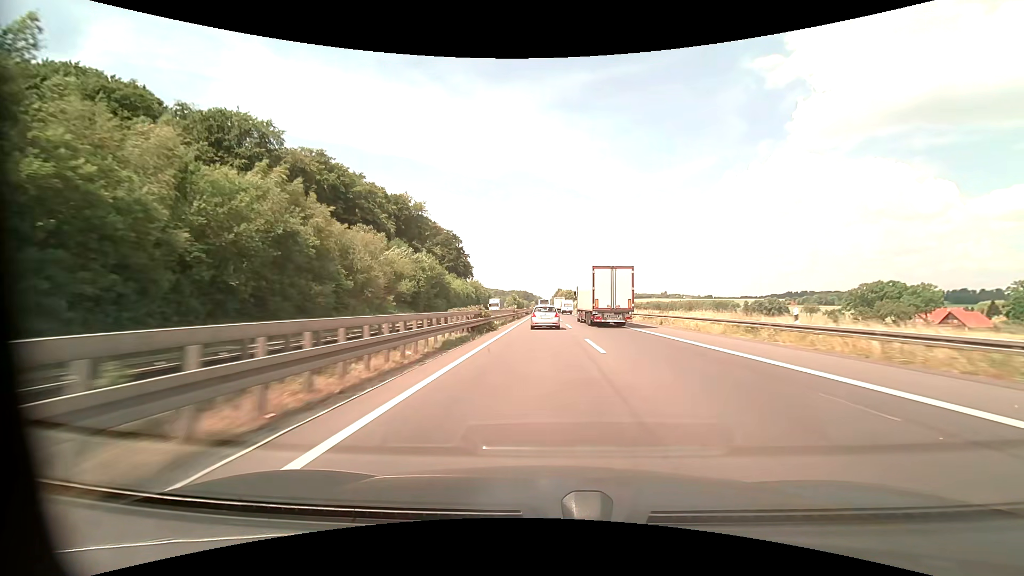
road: motorway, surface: asphalt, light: Day
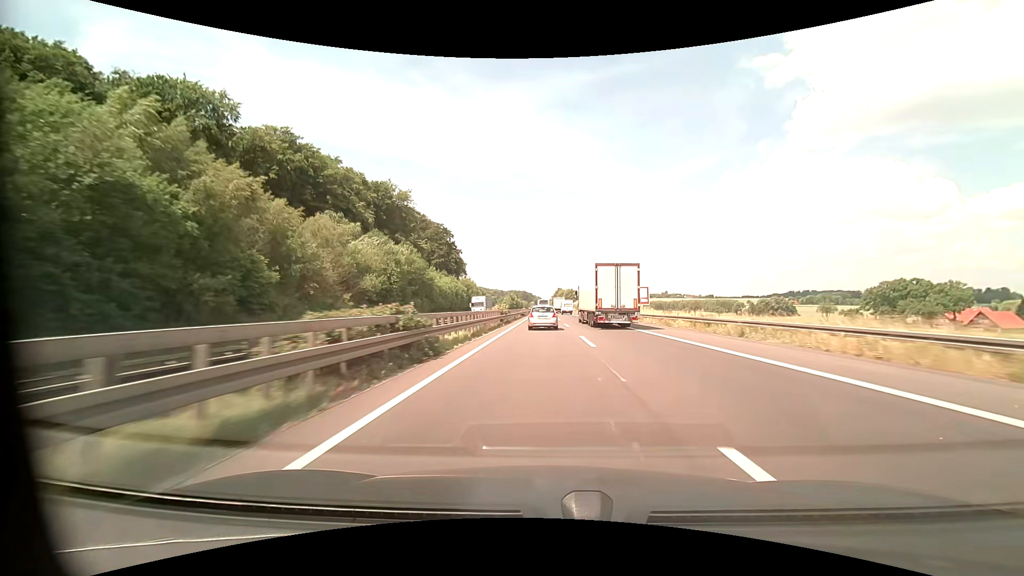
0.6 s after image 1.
(0.0, +15.9) m; 0°
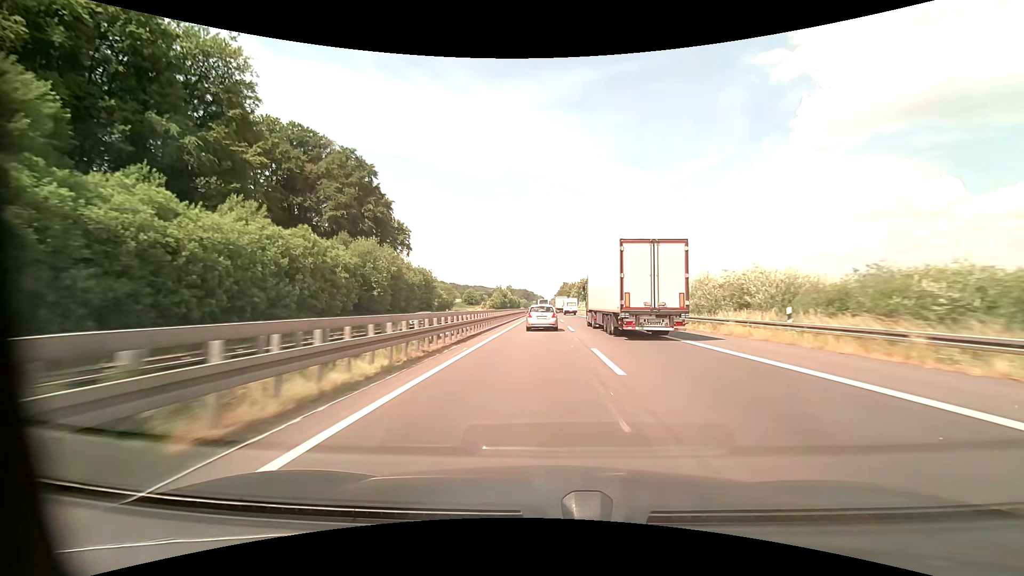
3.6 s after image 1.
(+0.2, +80.0) m; 0°
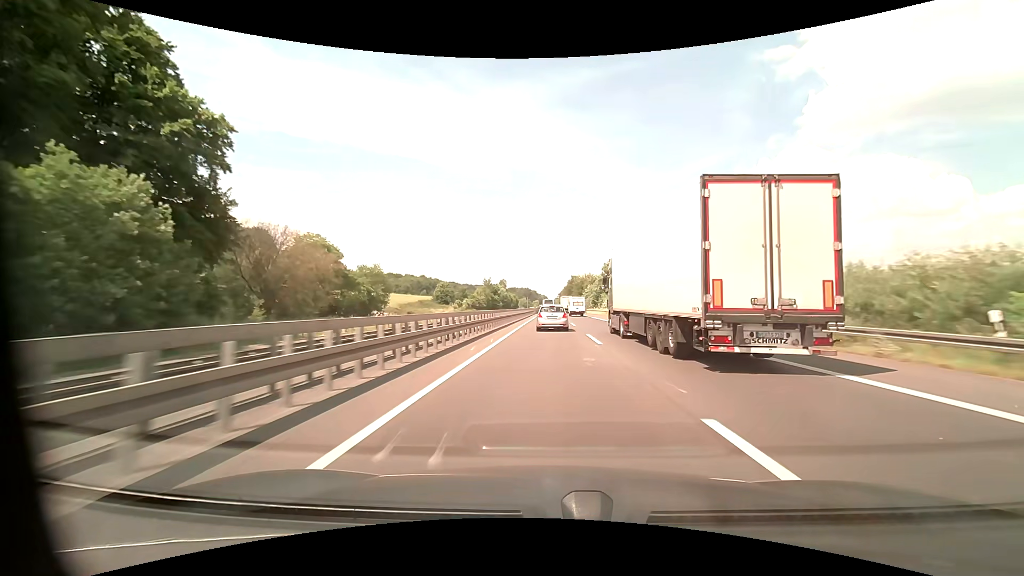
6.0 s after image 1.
(-0.2, +64.5) m; 0°
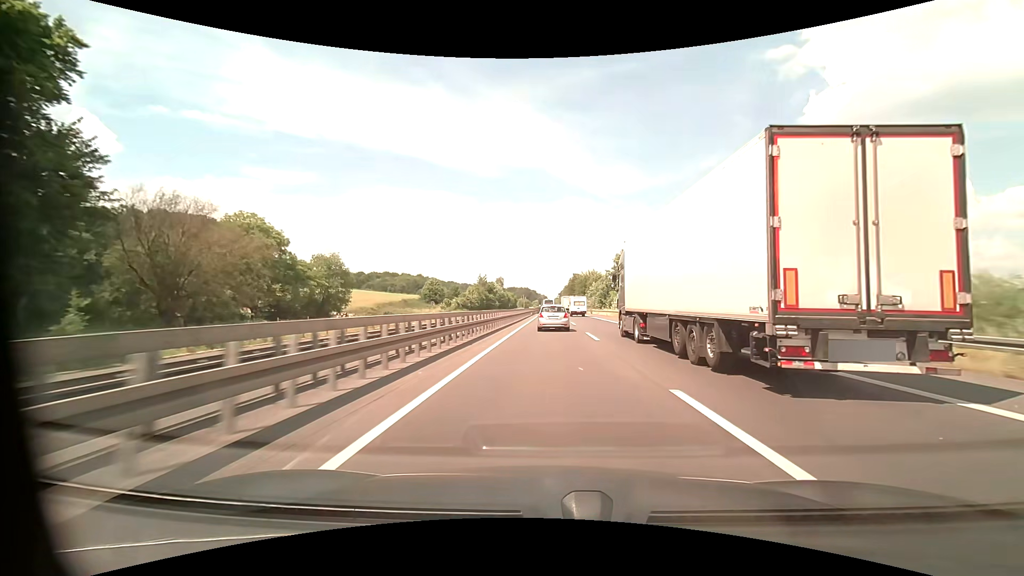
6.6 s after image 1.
(0.0, +16.2) m; 0°
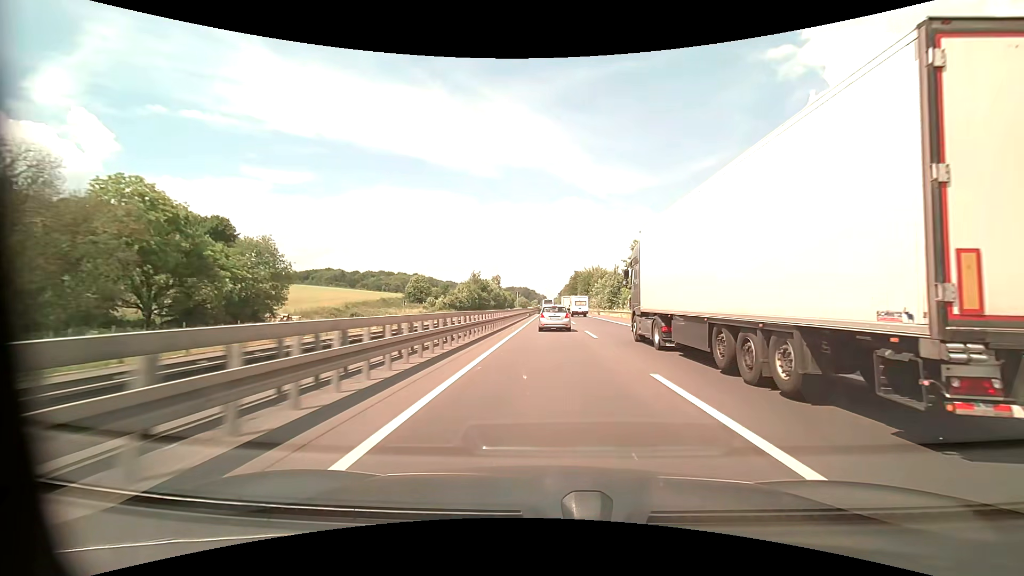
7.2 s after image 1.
(0.0, +16.2) m; 0°
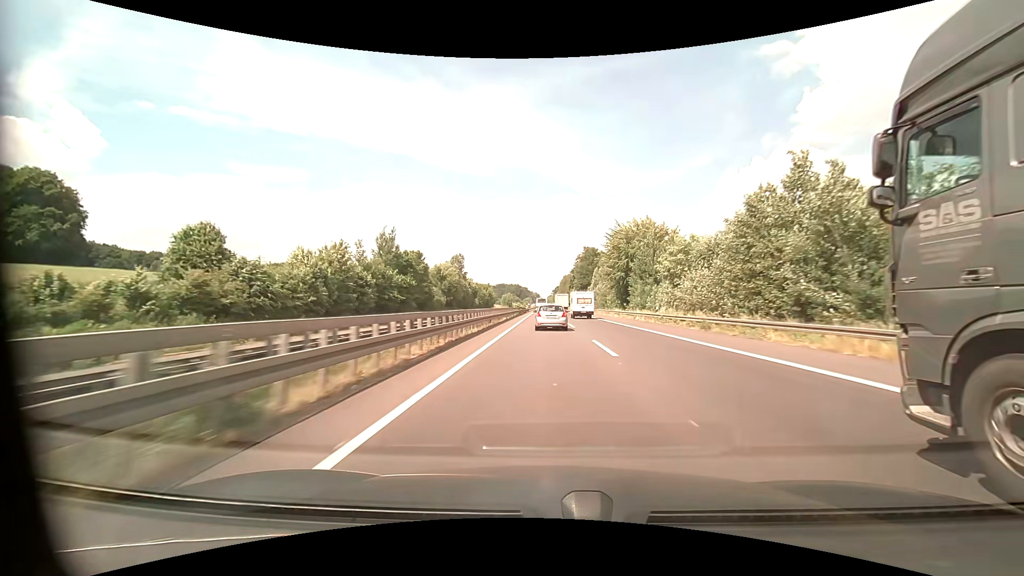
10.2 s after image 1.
(+0.6, +81.5) m; +1°
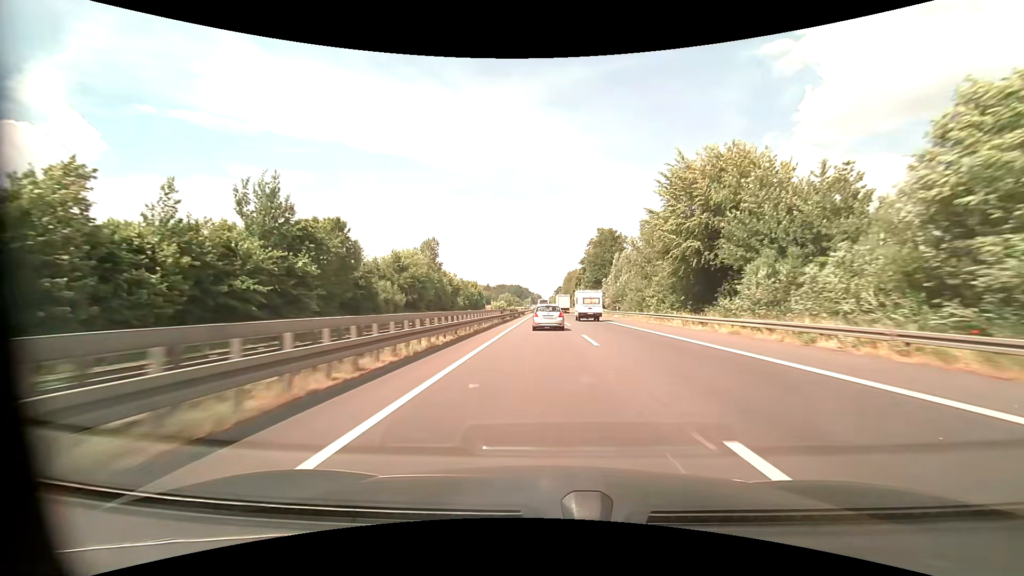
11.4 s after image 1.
(0.0, +32.8) m; 0°
(0, +10) (0, +20) (0, +30) (0, +40) (0, +50) (0, +60) (0, +70) (0, +80) (-1, +90) (-1, +100) m
